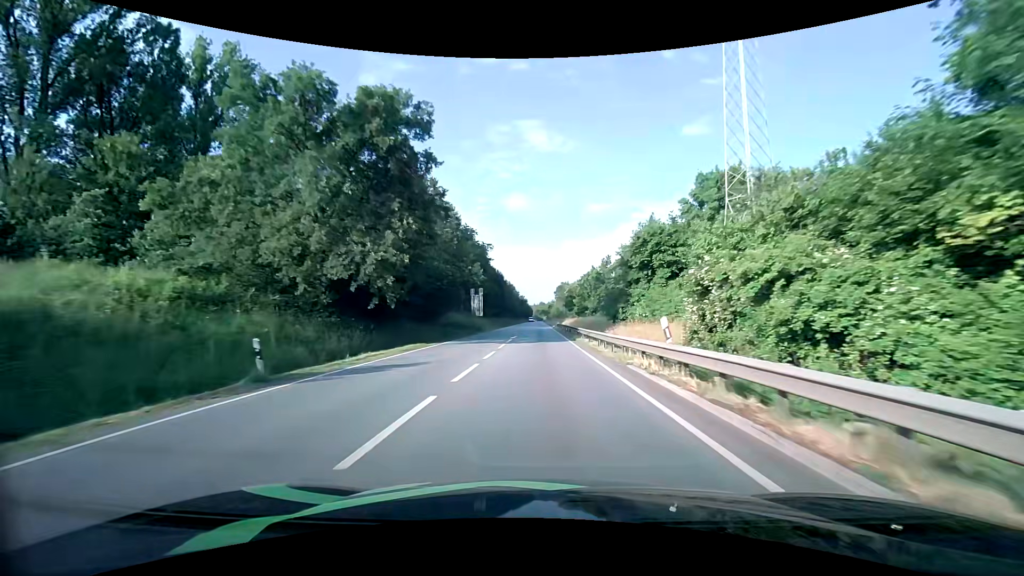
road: primary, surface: asphalt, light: Day
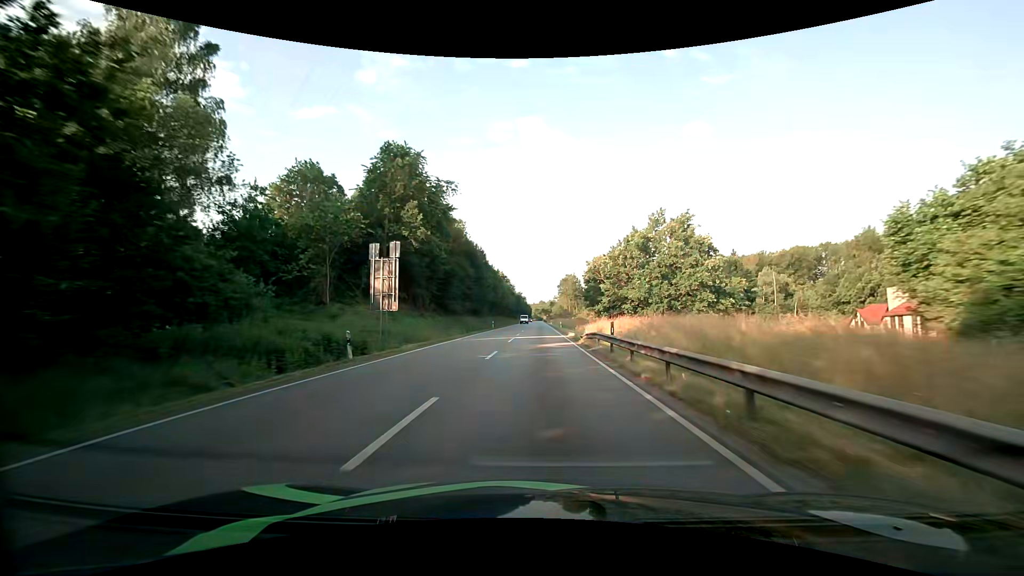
(-0.2, +44.1) m; 0°
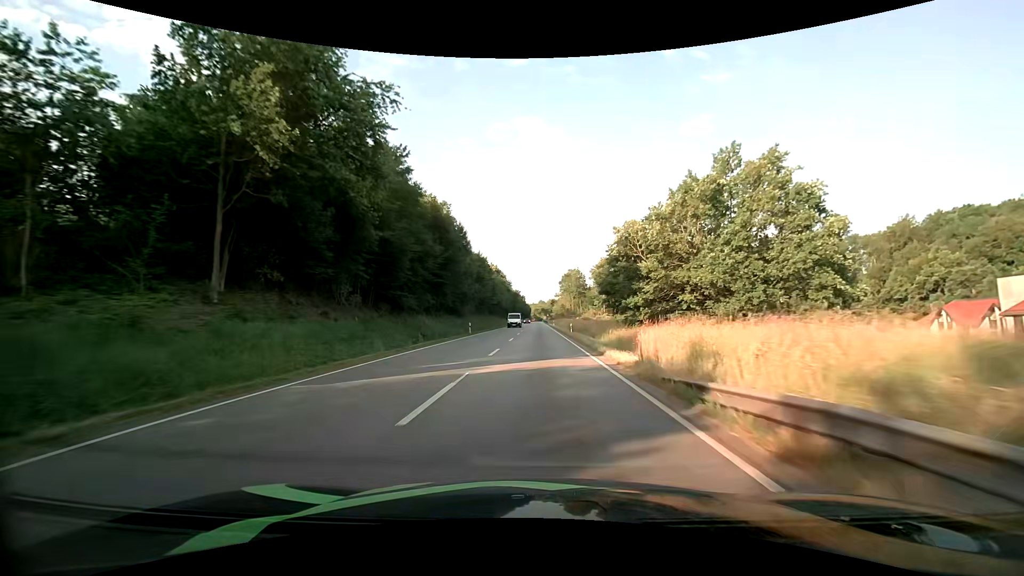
(0.0, +22.4) m; 0°
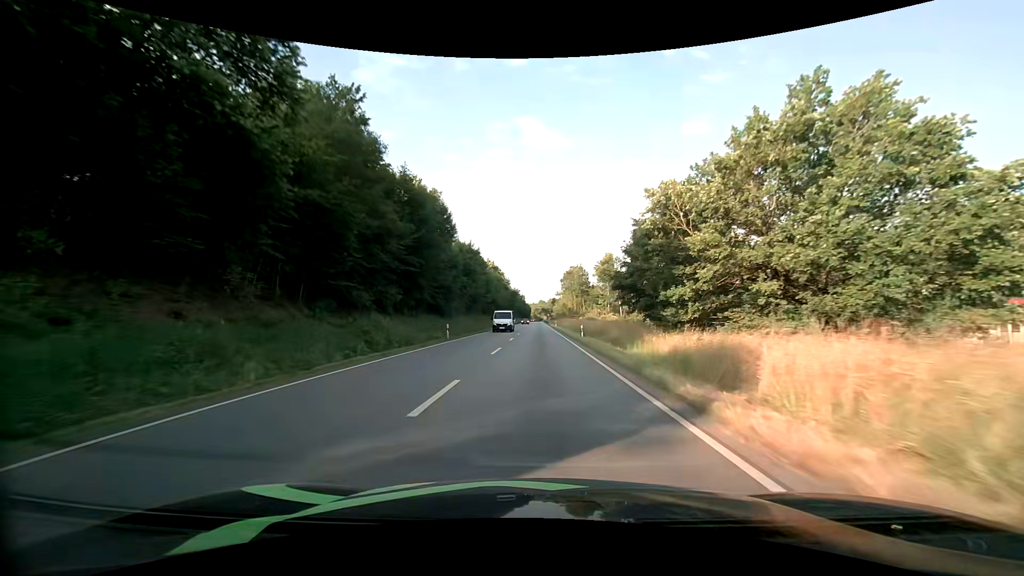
(0.0, +11.2) m; 0°
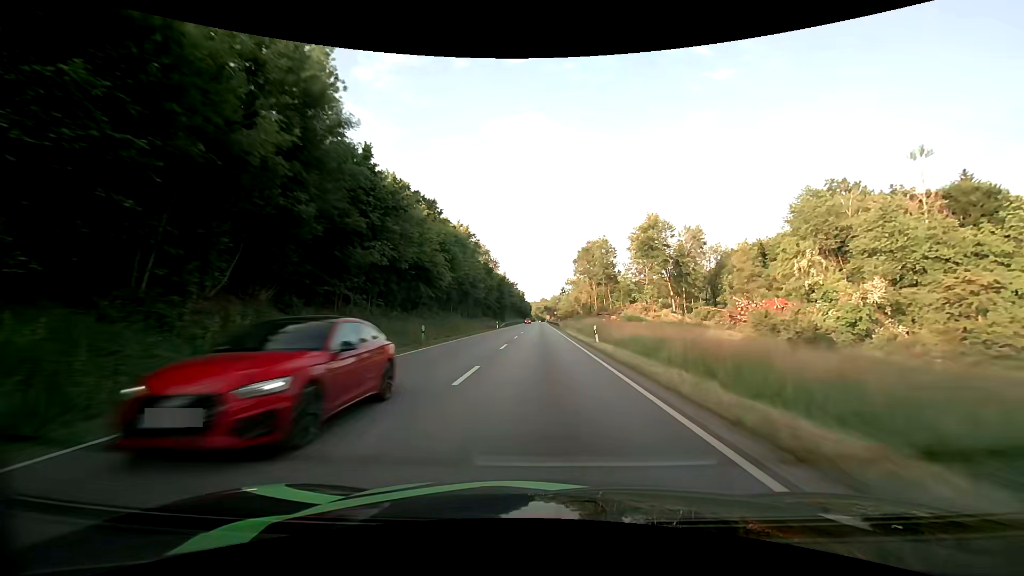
(-0.1, +57.0) m; 0°
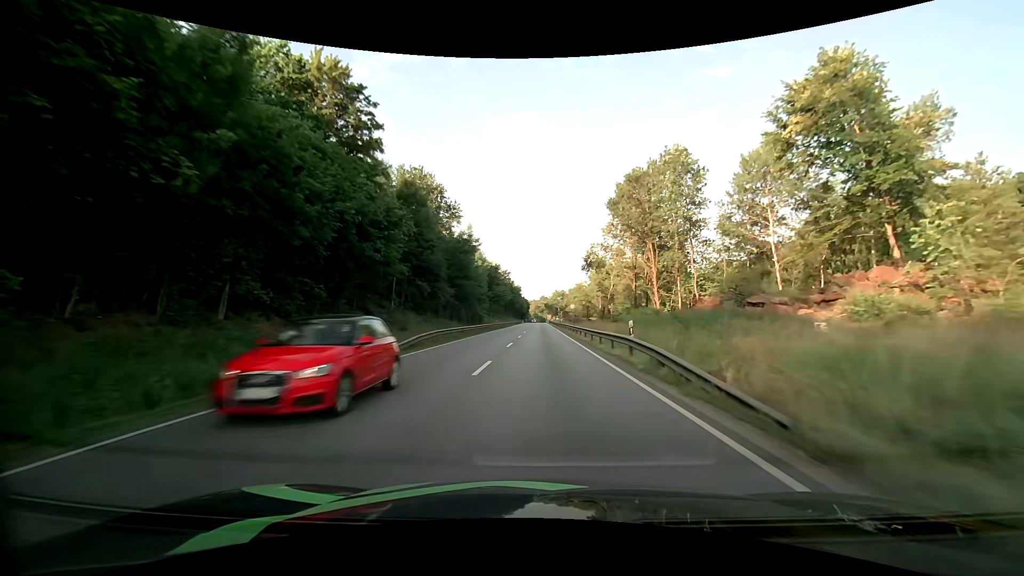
(-0.6, +58.6) m; 0°
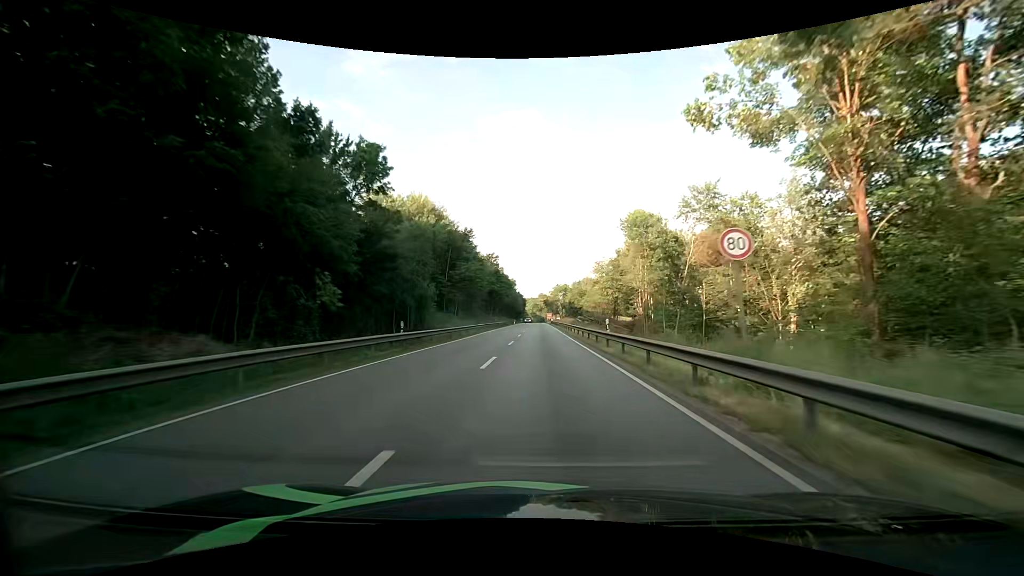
(0.0, +46.9) m; 0°
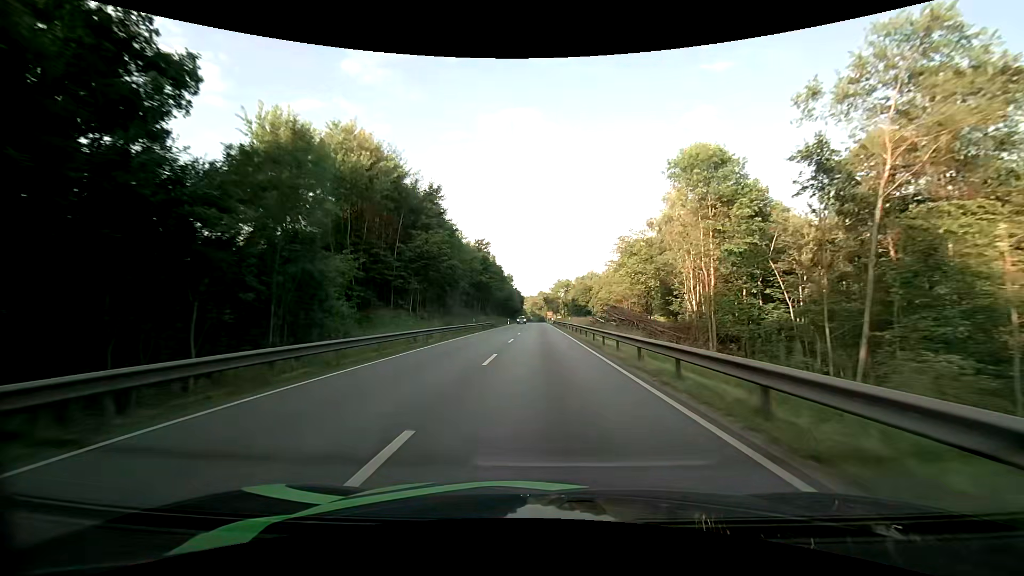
(+0.1, +23.2) m; 0°
(0, +10) (0, +20) (0, +30) (0, +40) (0, +50) (0, +60) (0, +70) (0, +80) (0, +90) (0, +100) m
